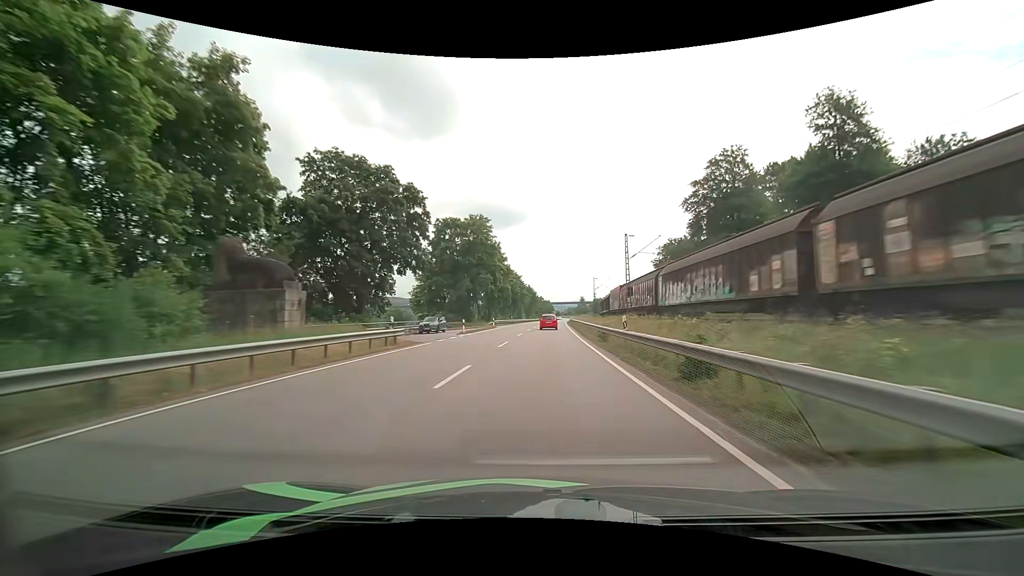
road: primary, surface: asphalt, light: Day
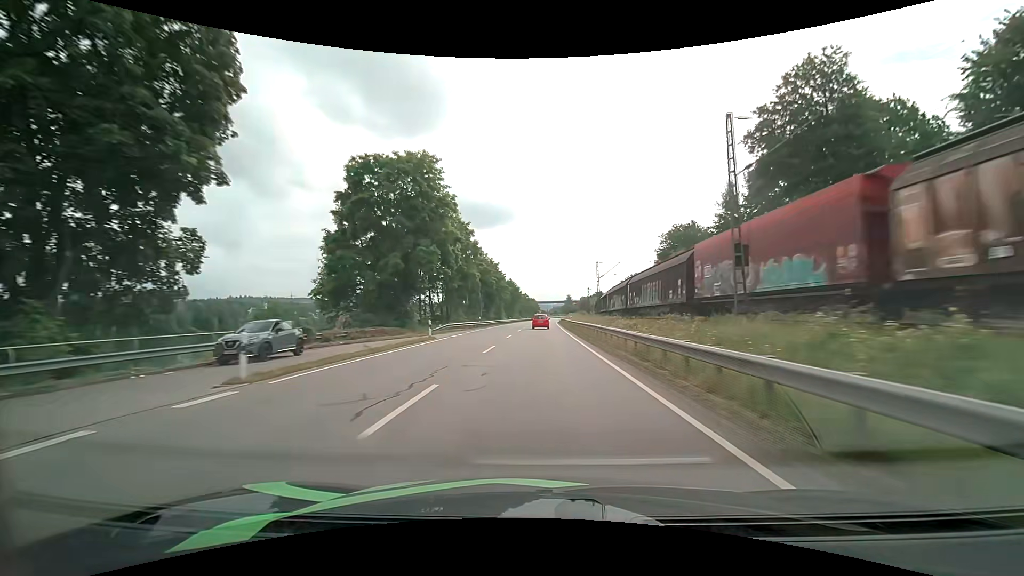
(+0.4, +27.3) m; +2°
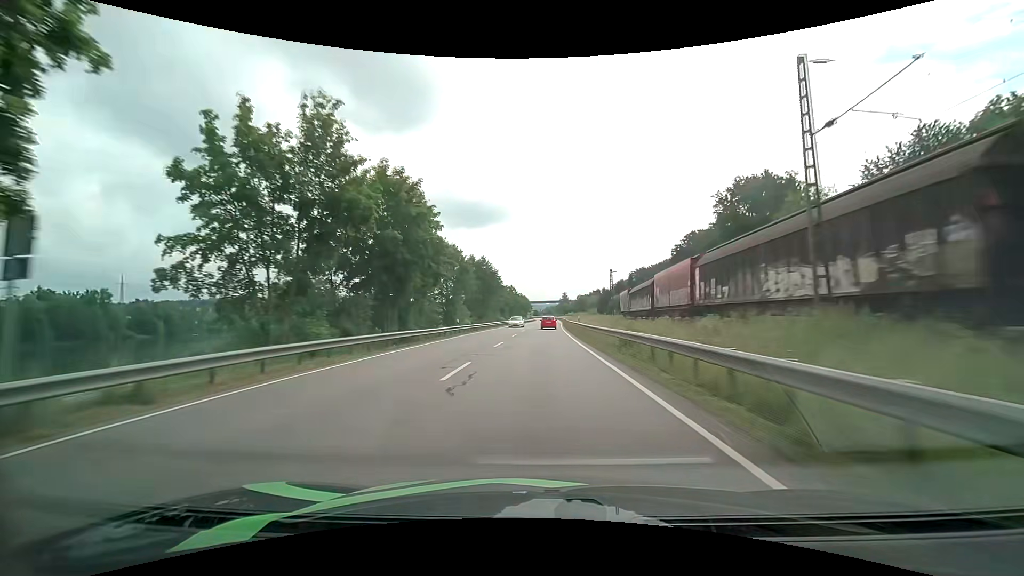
(+0.7, +55.0) m; +1°
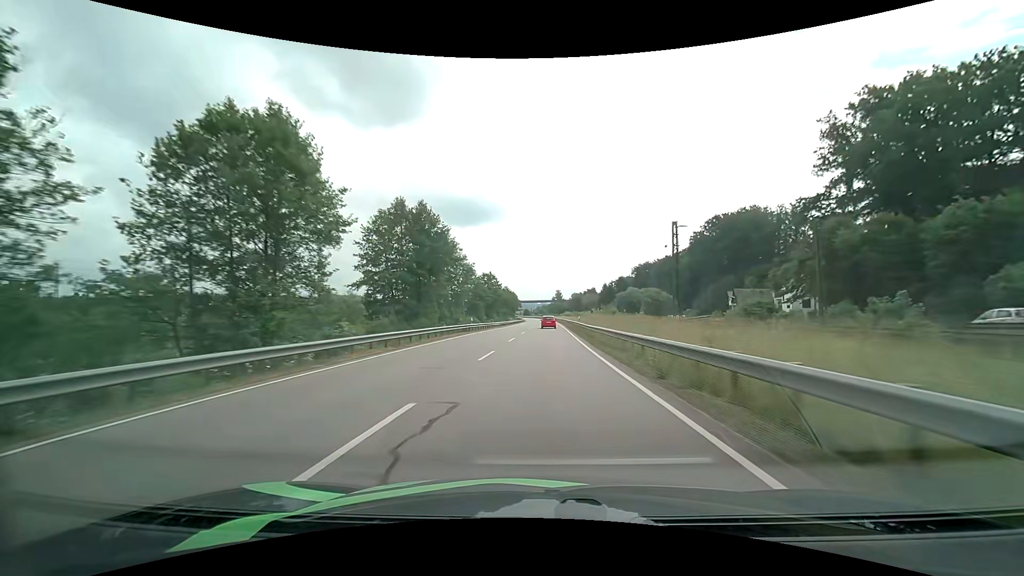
(+0.2, +42.3) m; +1°
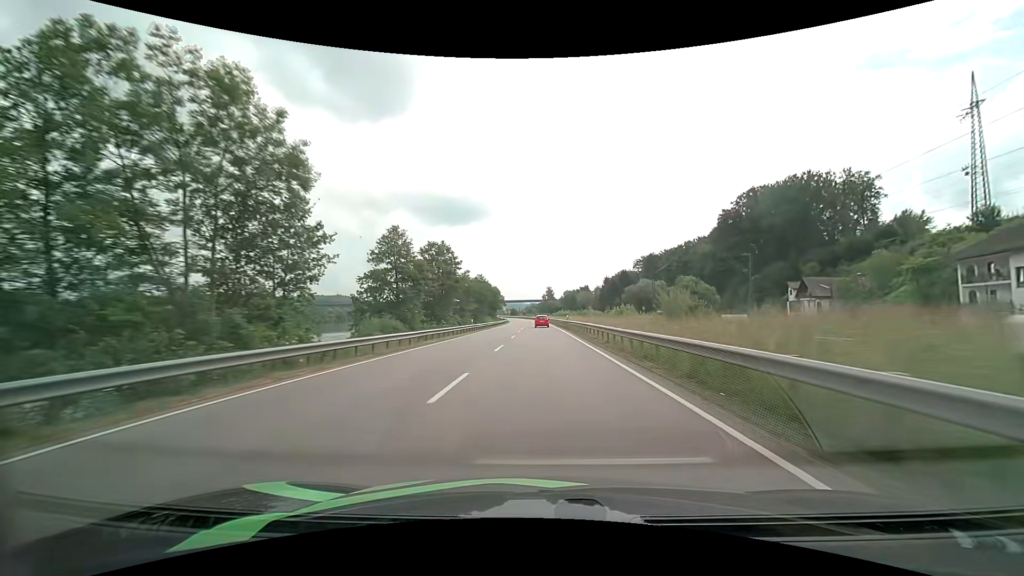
(+0.5, +43.7) m; +1°
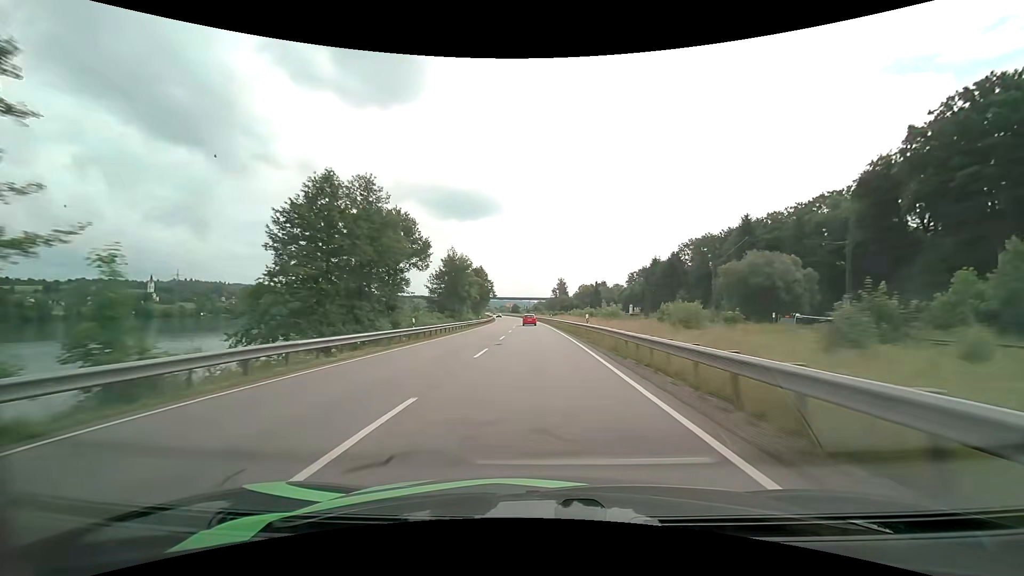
(+0.2, +75.4) m; -1°
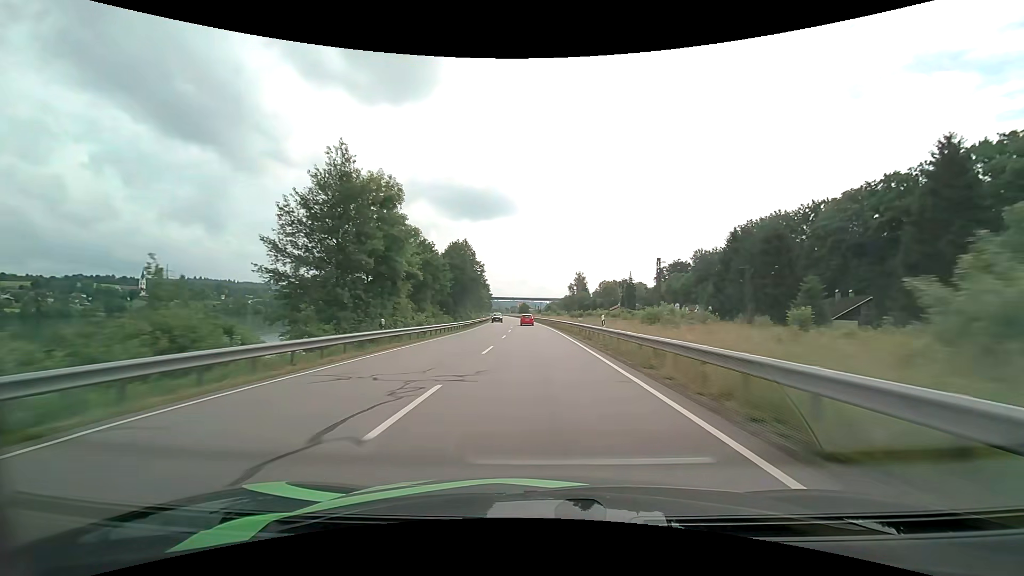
(-0.6, +46.2) m; -1°
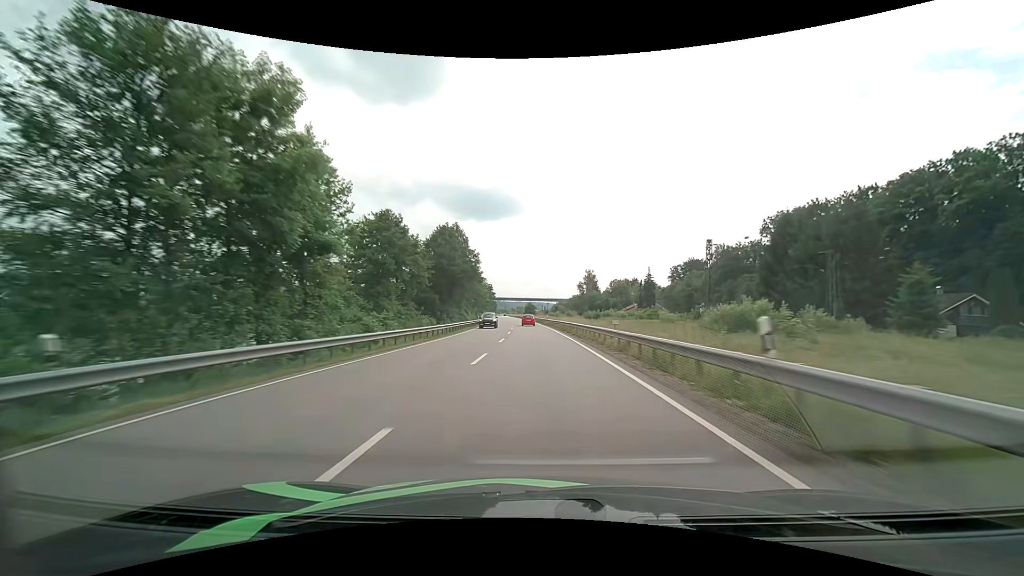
(-0.1, +15.6) m; -1°
(0, +10) (0, +20) (0, +30) (-1, +40) (-1, +50) (-1, +60) (-2, +70) (-2, +80) (-3, +90) (-3, +100) m
